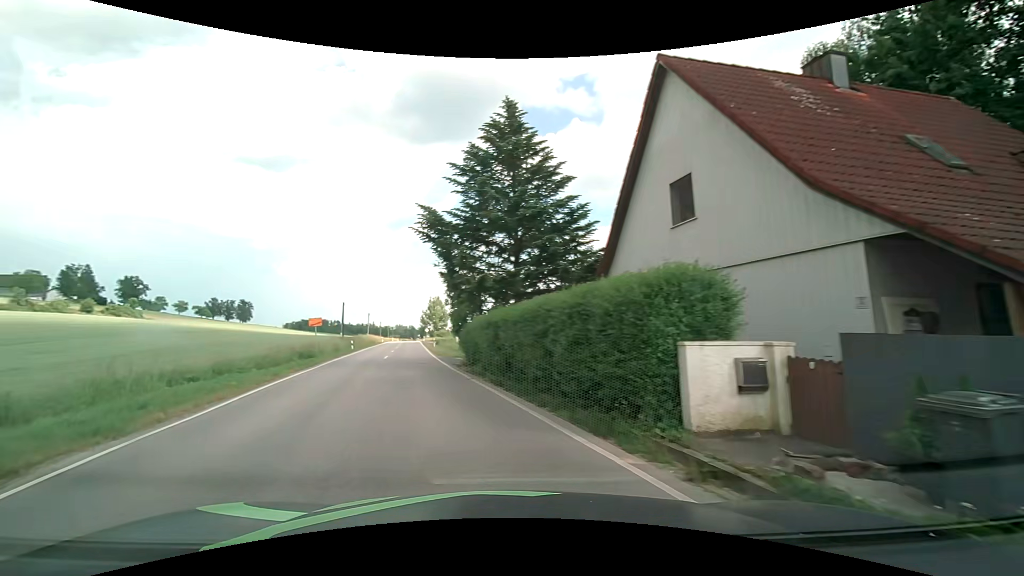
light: Day
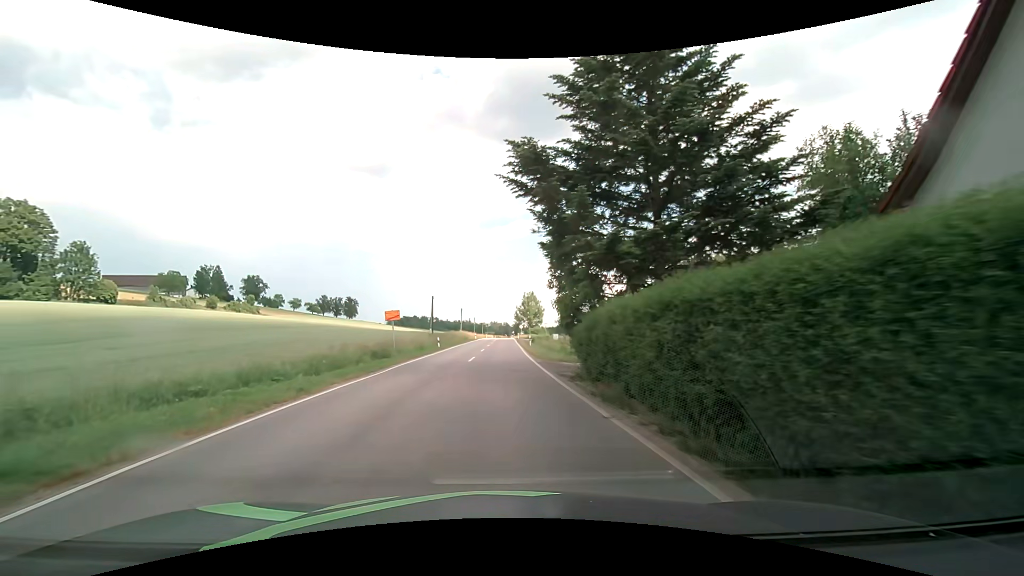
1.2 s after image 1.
(-1.0, +7.8) m; -11°
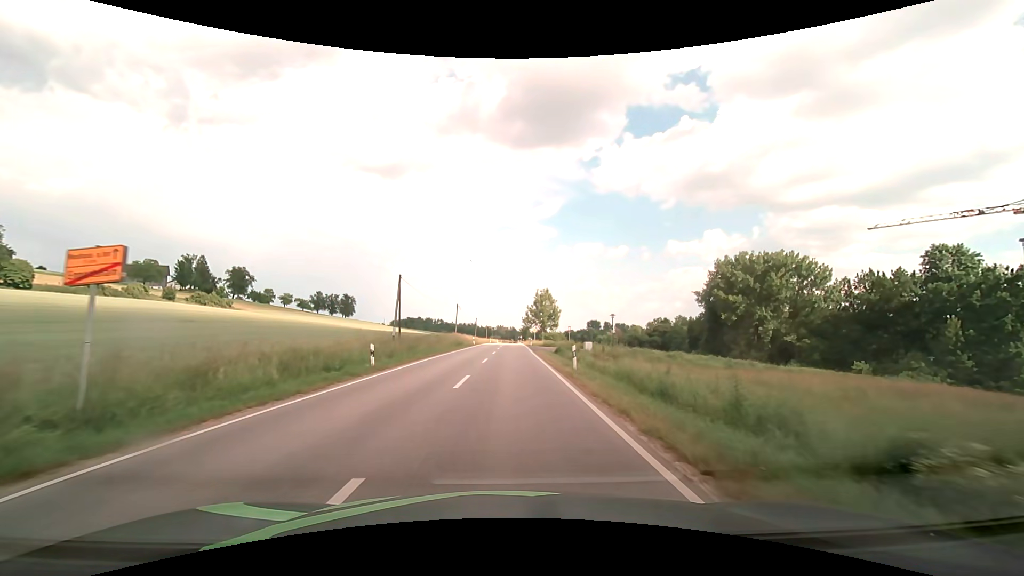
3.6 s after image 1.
(-0.4, +24.2) m; -1°
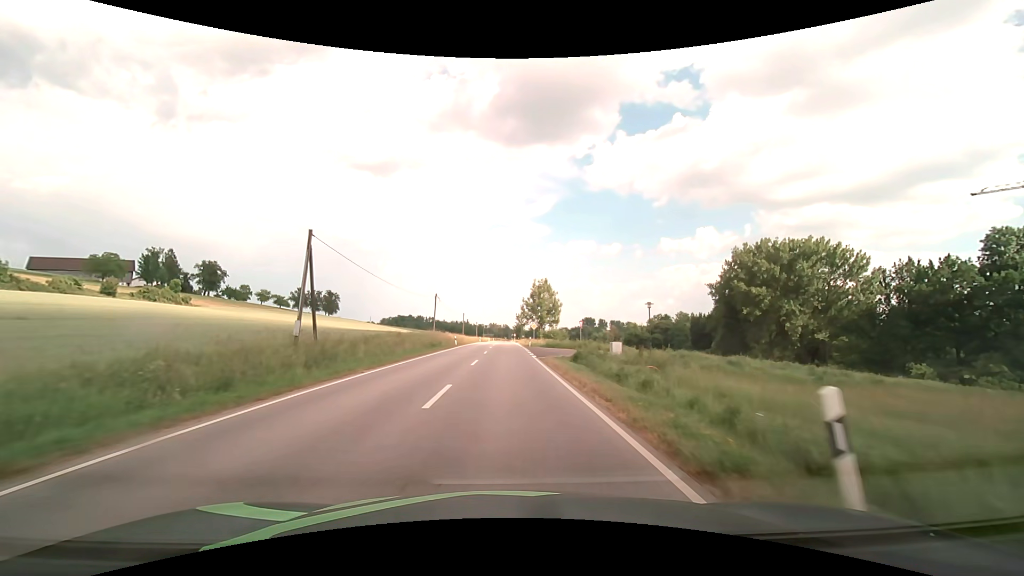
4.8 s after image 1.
(+0.2, +16.2) m; +1°
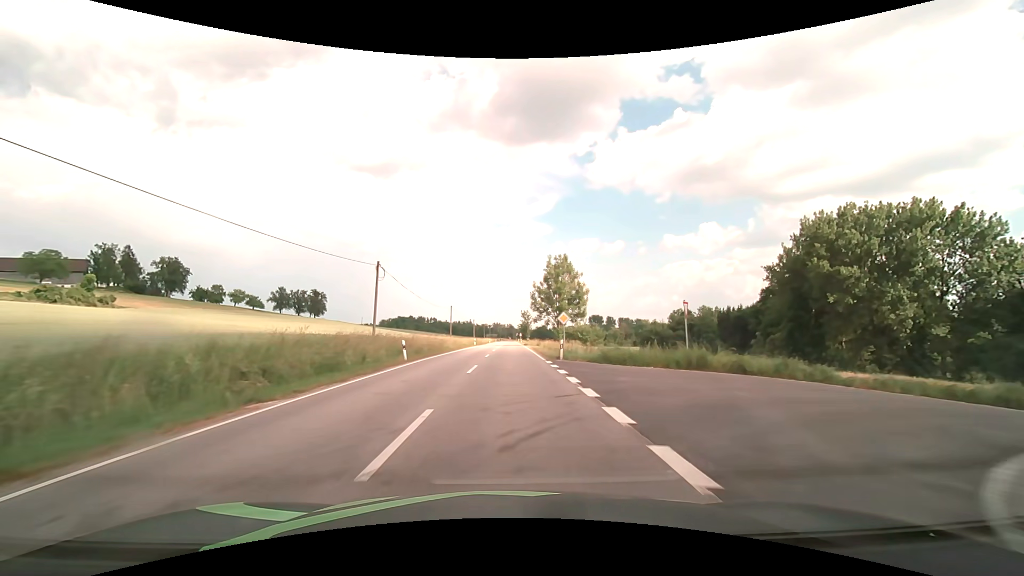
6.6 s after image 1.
(-0.1, +28.8) m; -1°
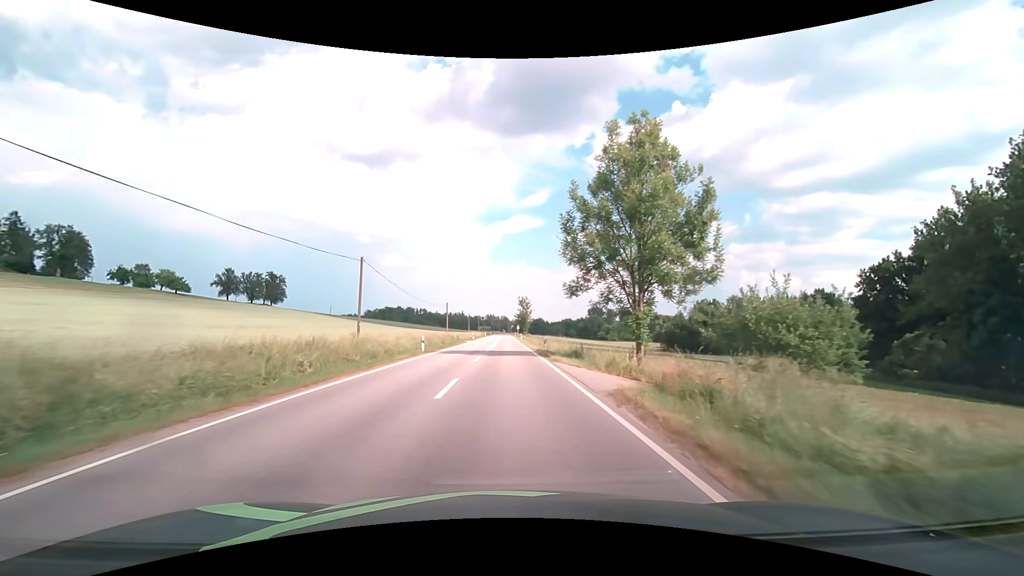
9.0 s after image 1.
(+0.2, +43.0) m; +1°
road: secondary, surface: asphalt
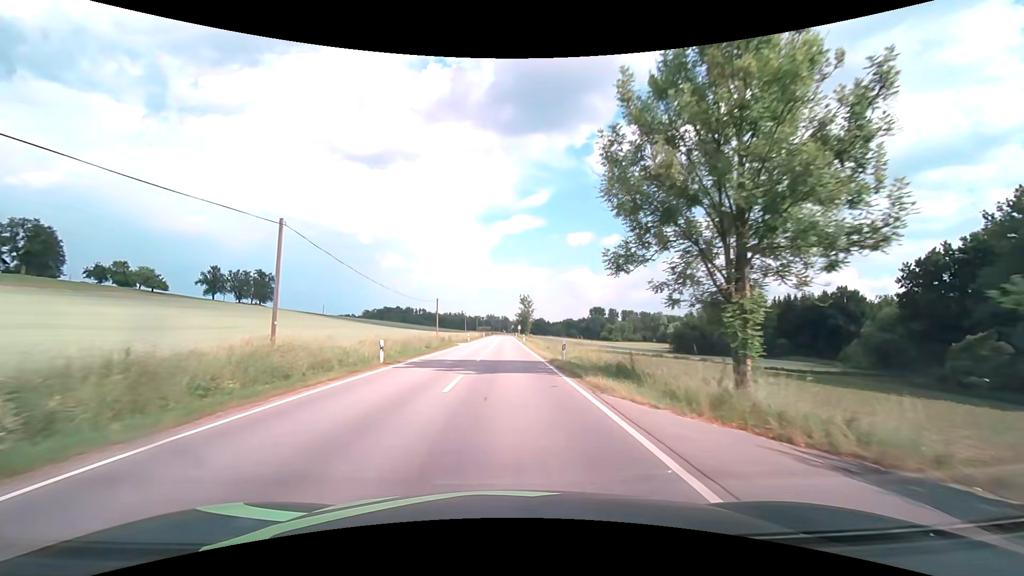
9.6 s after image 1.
(0.0, +10.7) m; 0°
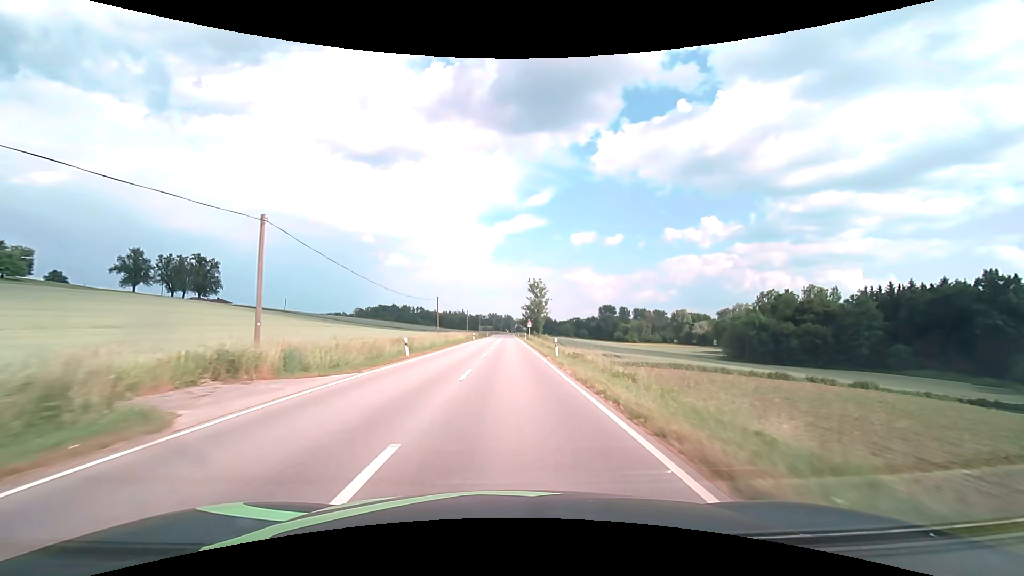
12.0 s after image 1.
(-0.1, +45.6) m; 0°
(0, +10) (0, +20) (0, +30) (0, +40) (0, +50) (0, +60) (0, +70) (0, +80) (0, +90) (0, +100) m
